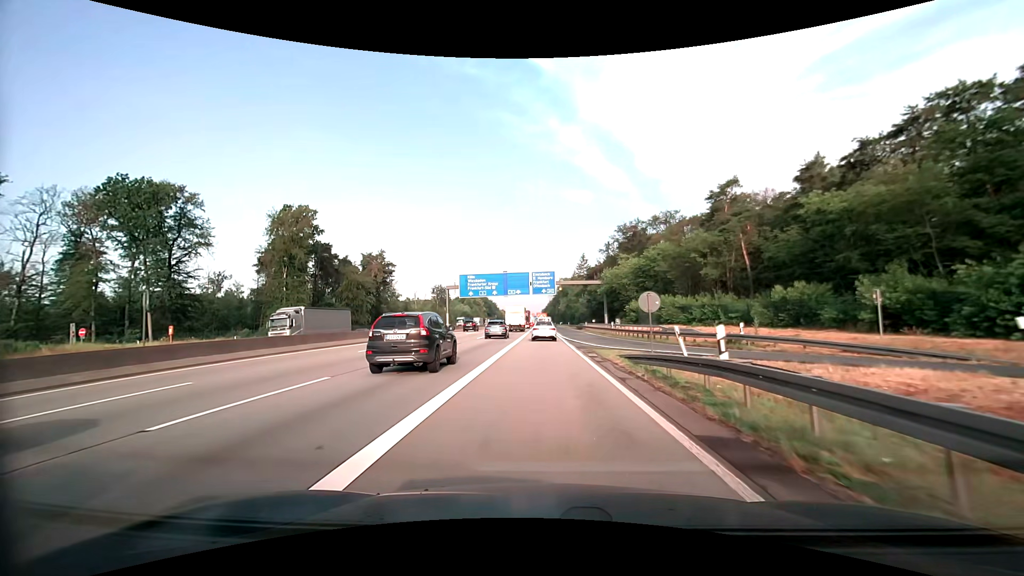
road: motorway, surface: asphalt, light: Day
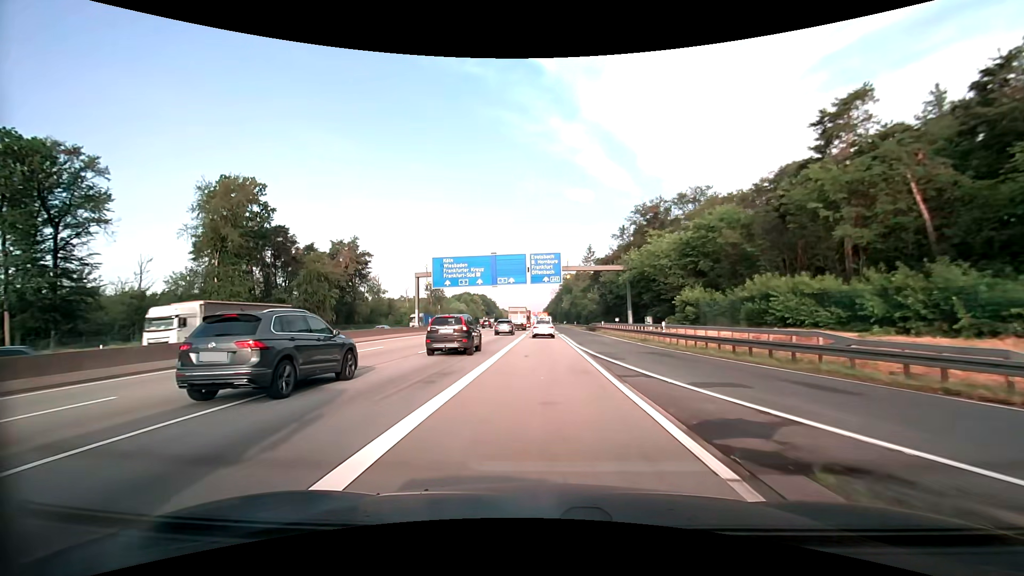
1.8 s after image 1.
(0.0, +20.7) m; 0°
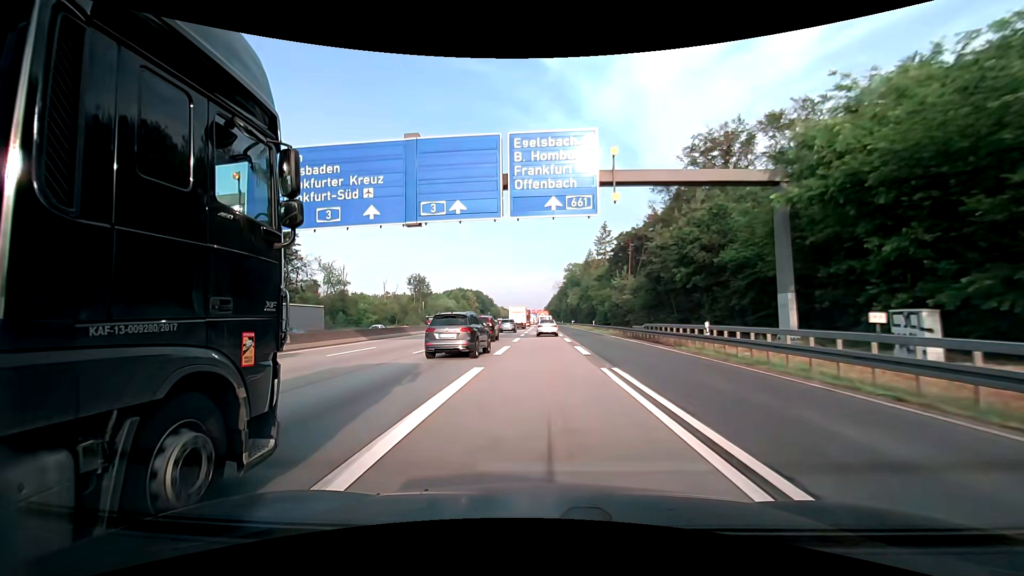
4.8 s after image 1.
(0.0, +37.8) m; 0°
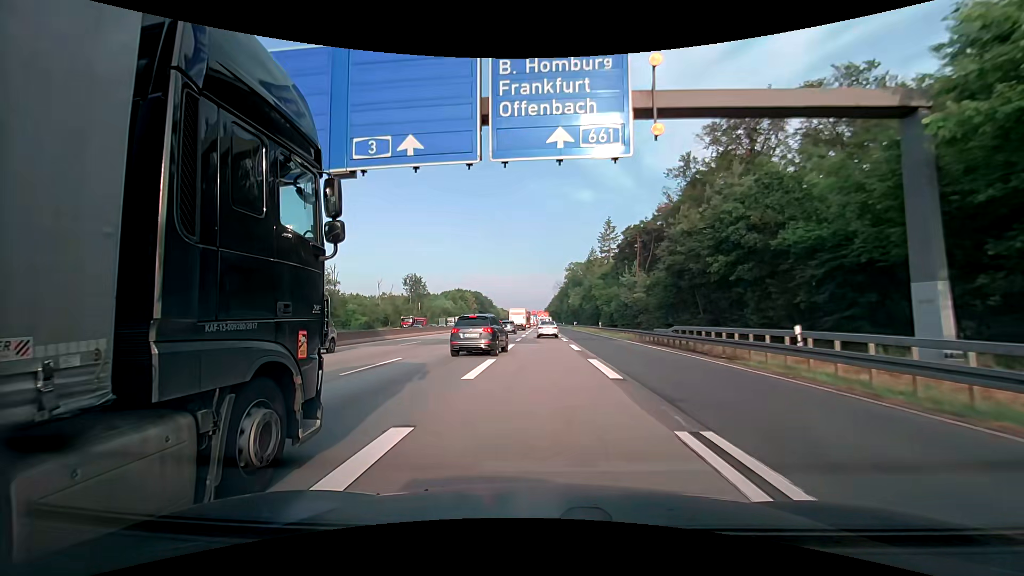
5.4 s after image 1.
(0.0, +7.8) m; 0°
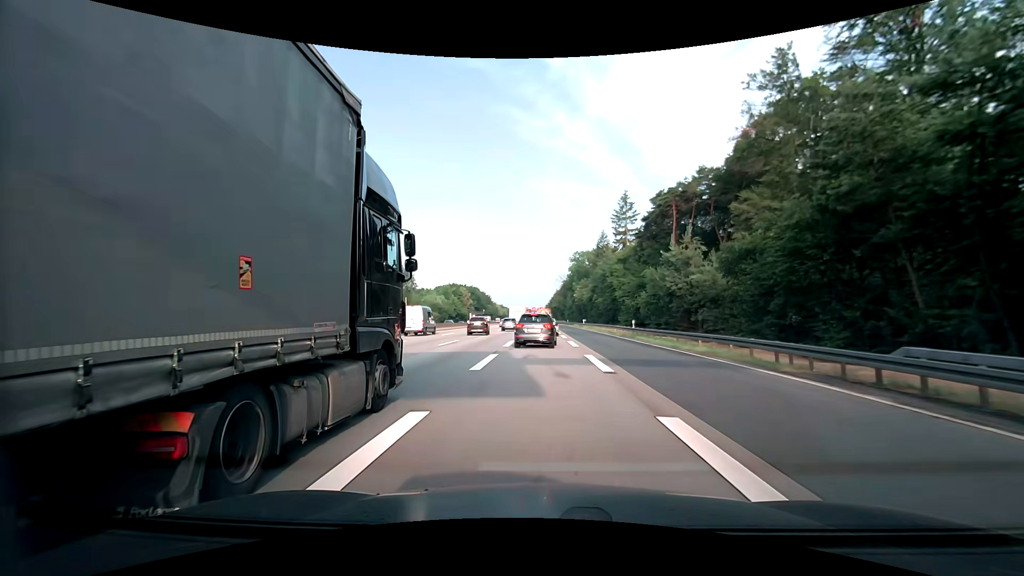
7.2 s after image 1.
(0.0, +22.7) m; 0°
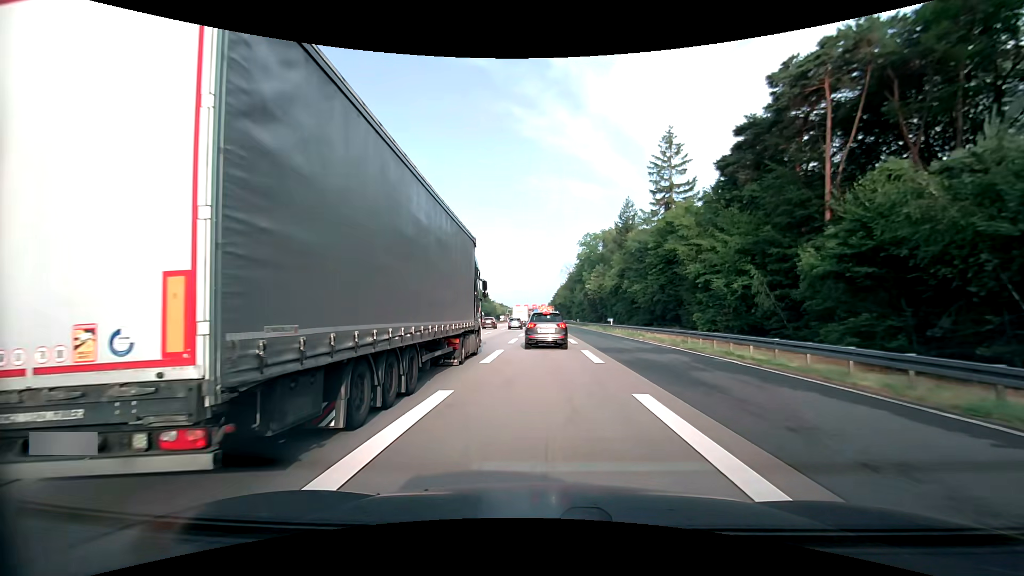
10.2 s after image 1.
(+0.1, +33.5) m; +1°
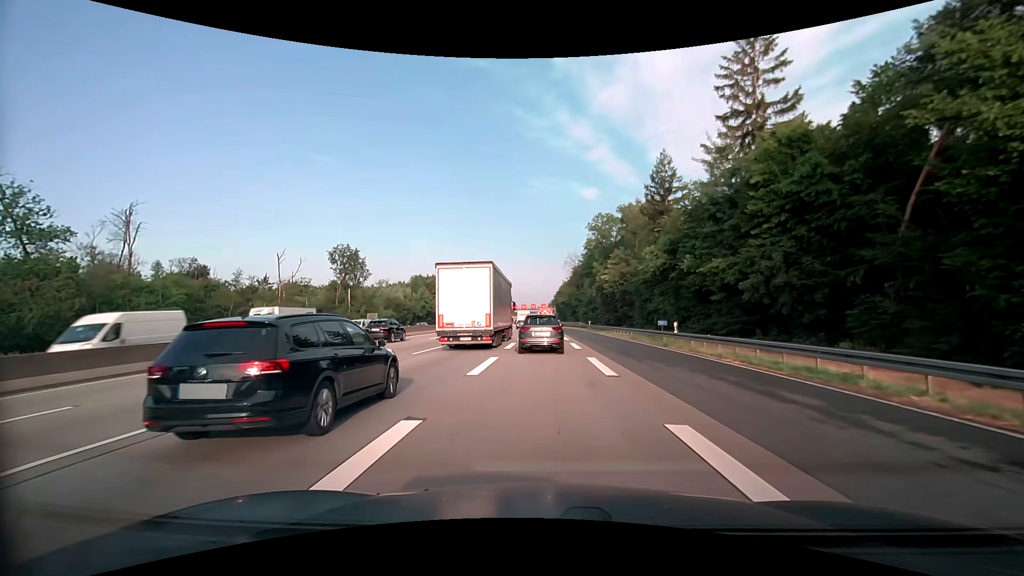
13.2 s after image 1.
(-0.4, +26.3) m; -1°
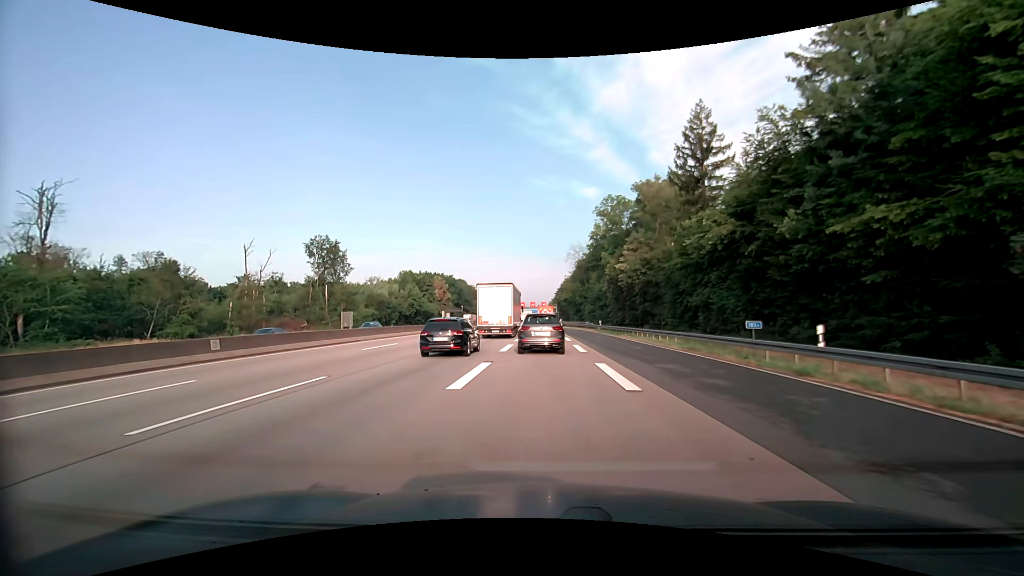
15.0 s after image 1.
(0.0, +14.7) m; 0°
(0, +10) (0, +20) (0, +30) (0, +40) (0, +50) (0, +60) (0, +70) (-1, +80) (-1, +90) (-1, +100) m
